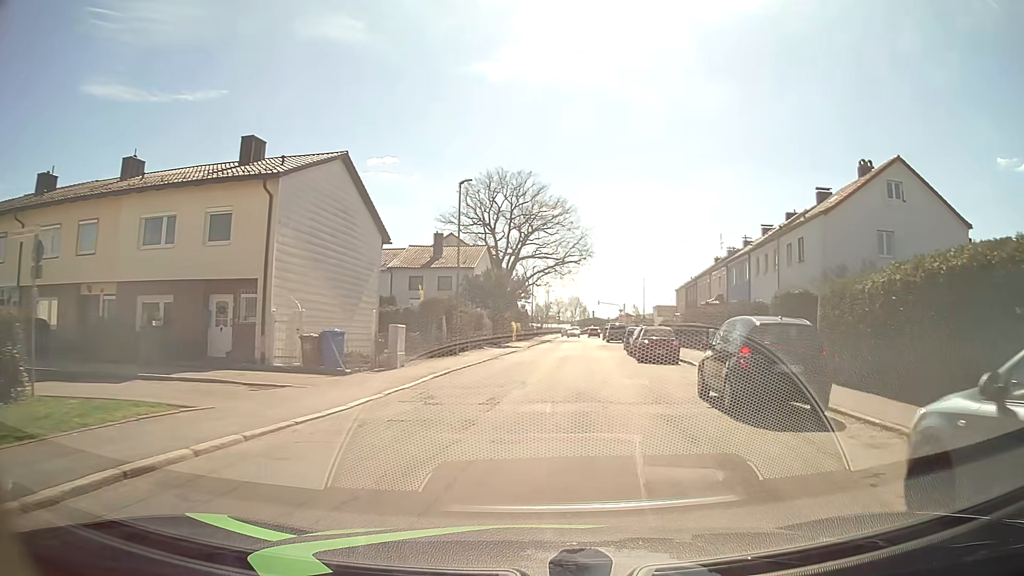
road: residential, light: Day
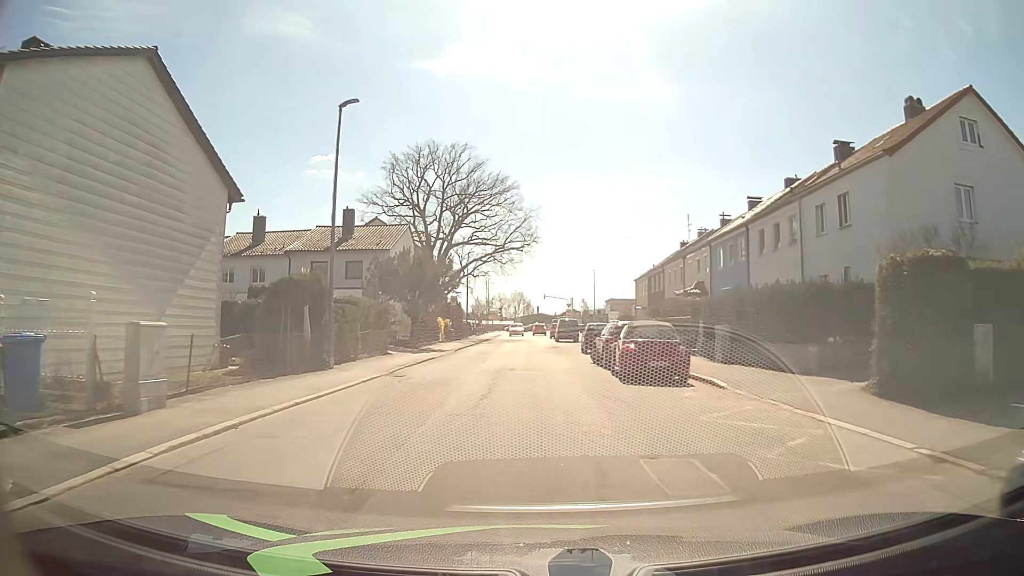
(+0.7, +11.3) m; +6°
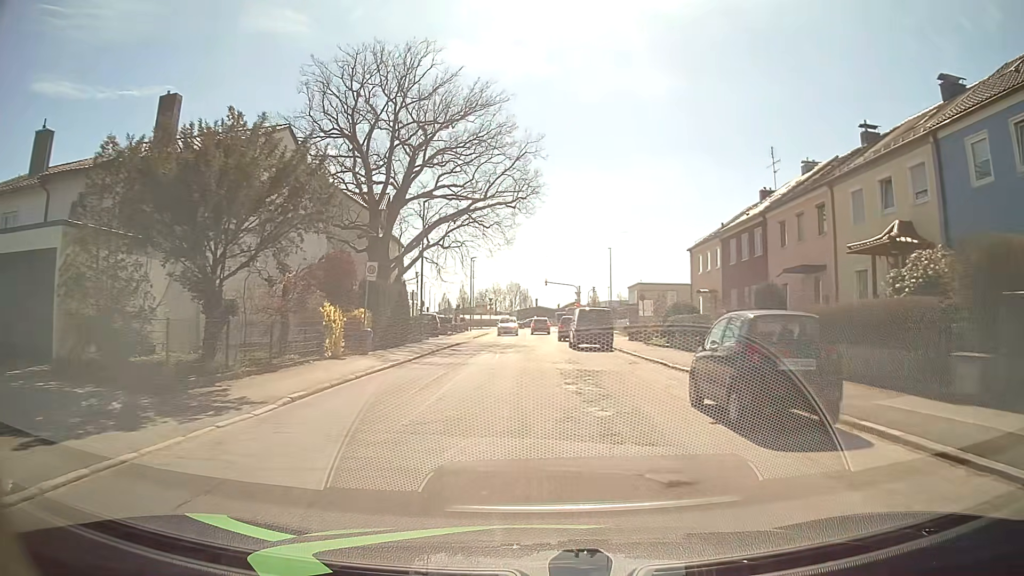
(-0.2, +24.8) m; 0°
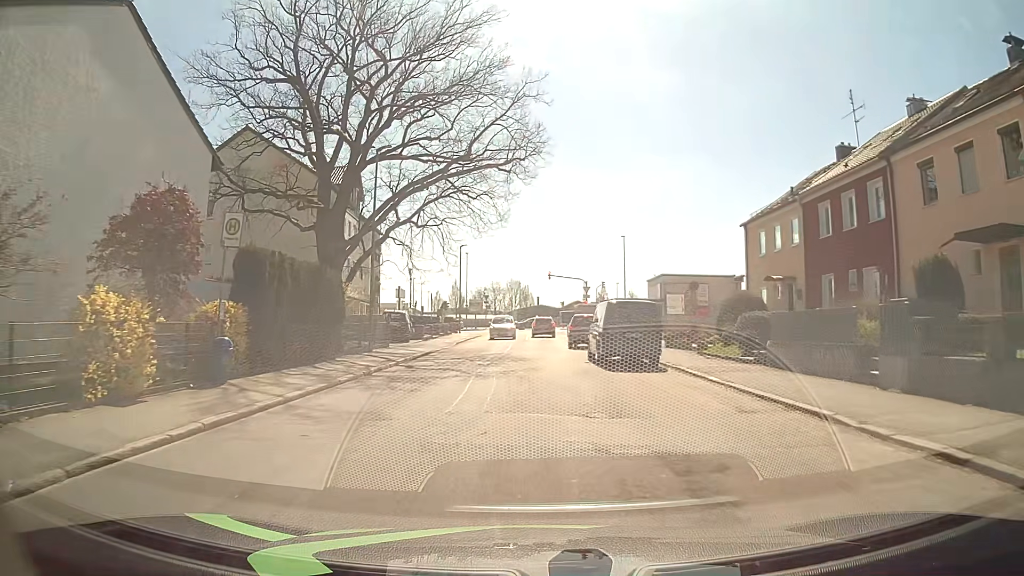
(0.0, +11.6) m; 0°
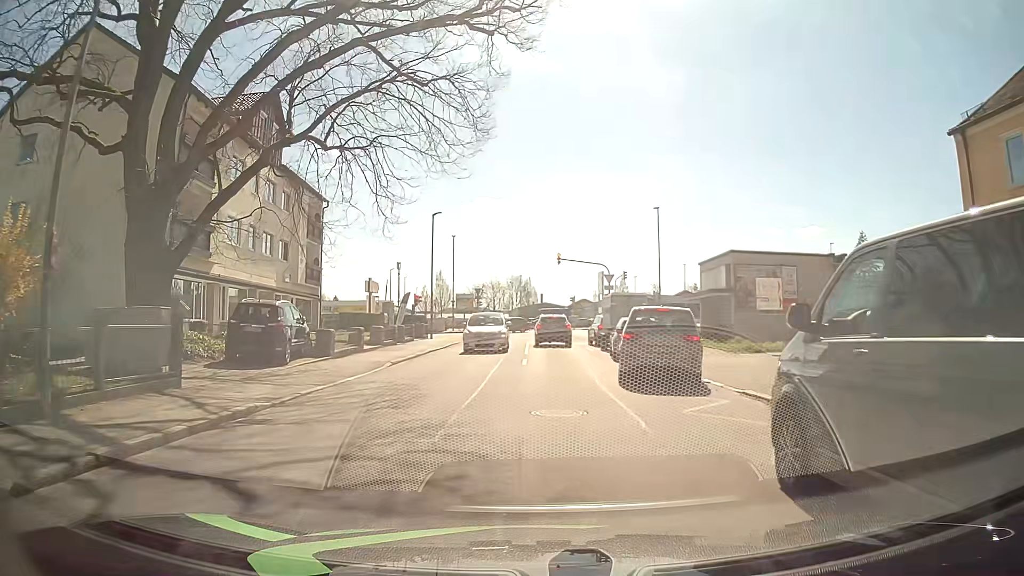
(-0.1, +17.9) m; 0°
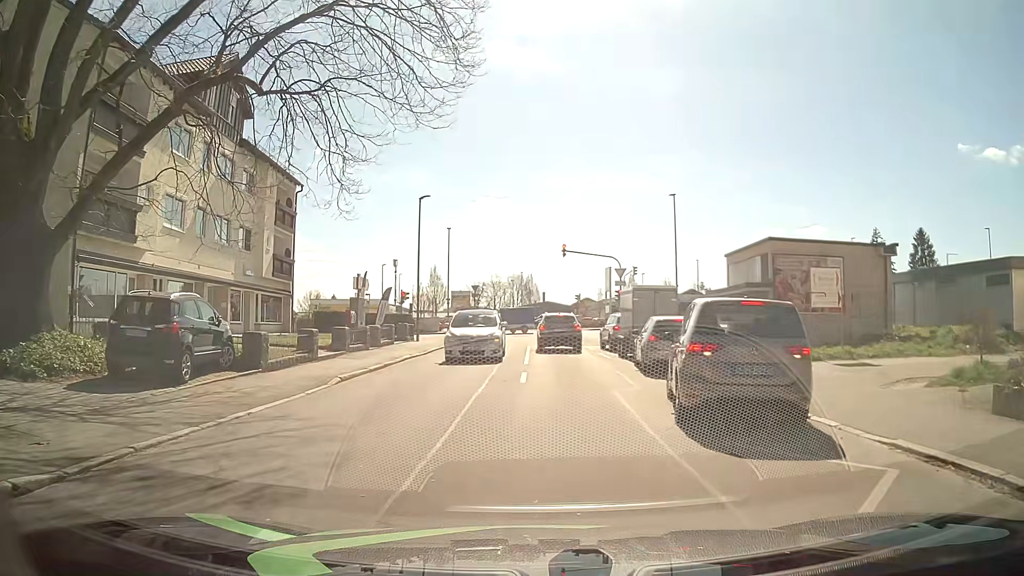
(0.0, +5.4) m; -1°
(0, +10) (+1, +20) (+1, +30) (+1, +40) (0, +50) (-5, +58) (-14, +63) (-24, +64) (-34, +63) (-44, +62) m
